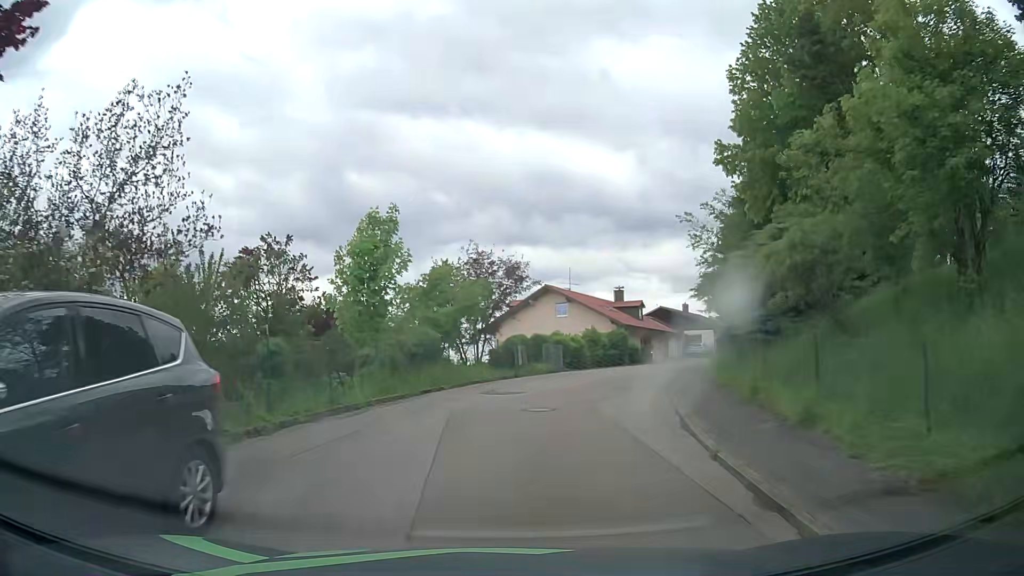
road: residential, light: Day
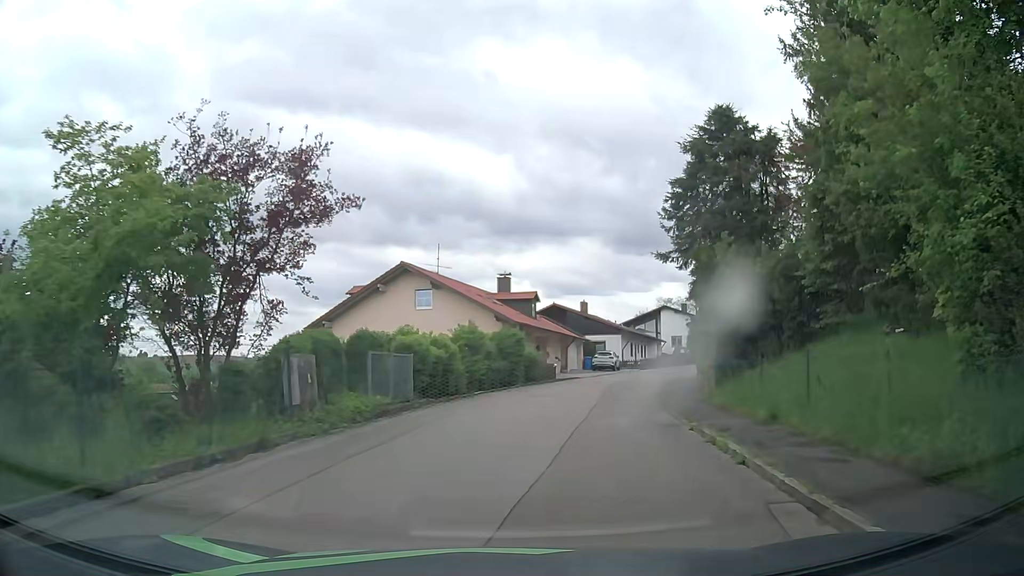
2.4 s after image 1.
(+1.9, +16.9) m; +13°
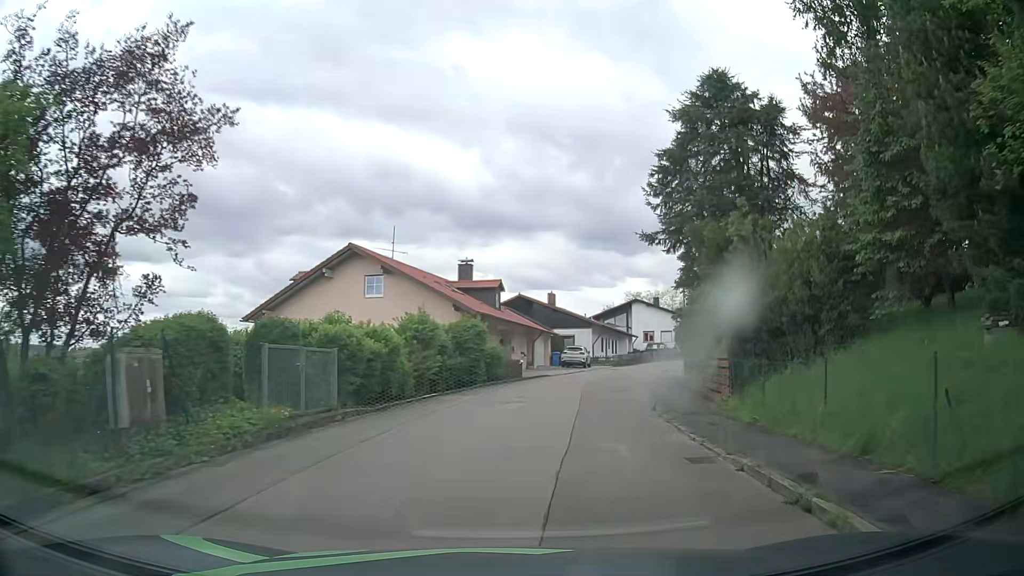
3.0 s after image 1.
(+0.1, +4.4) m; +2°
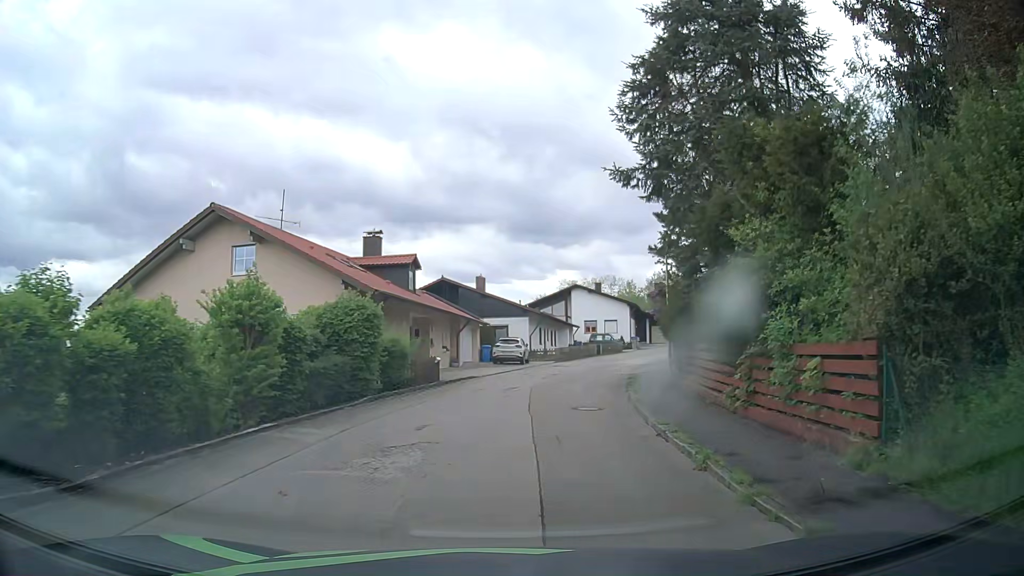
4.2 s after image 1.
(+0.5, +8.9) m; +7°
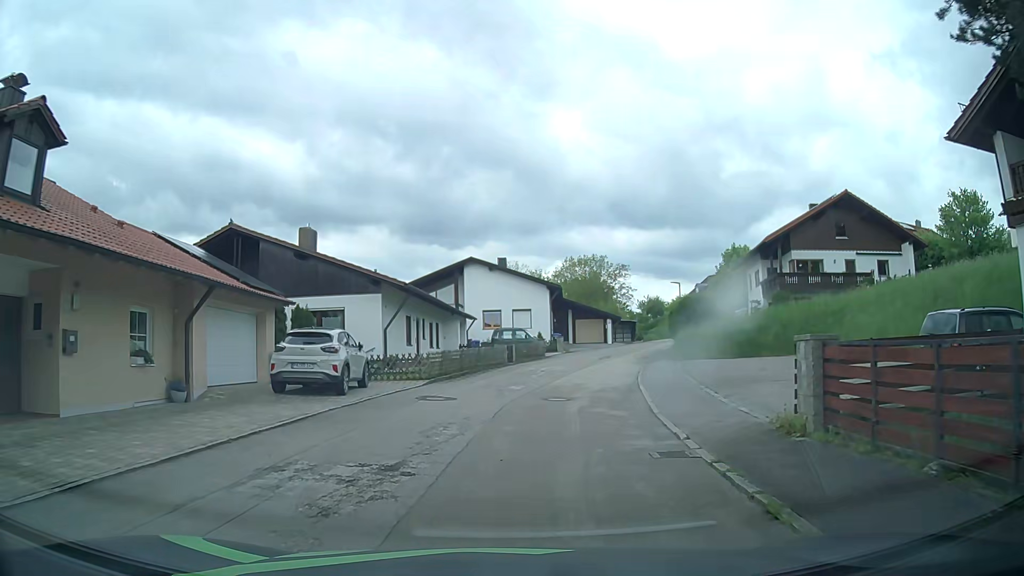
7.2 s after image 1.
(+1.8, +22.7) m; +9°
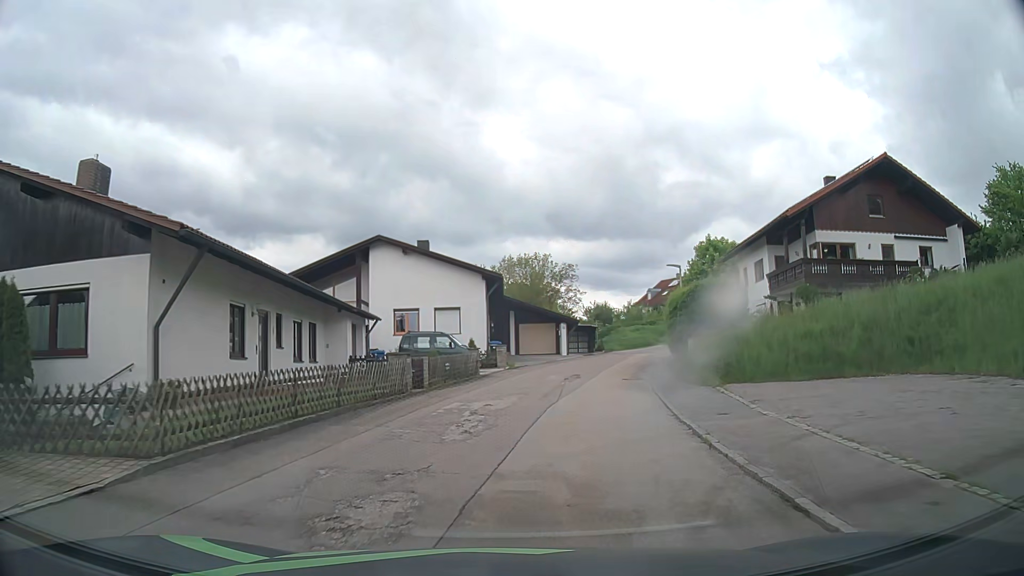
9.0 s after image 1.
(+0.6, +13.5) m; +6°
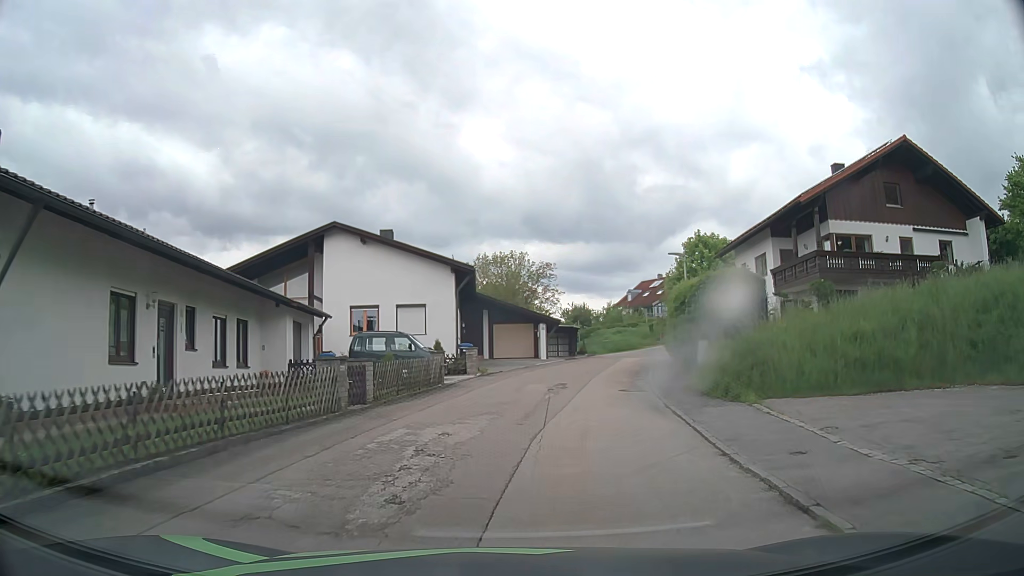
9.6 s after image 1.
(+0.1, +4.5) m; +2°
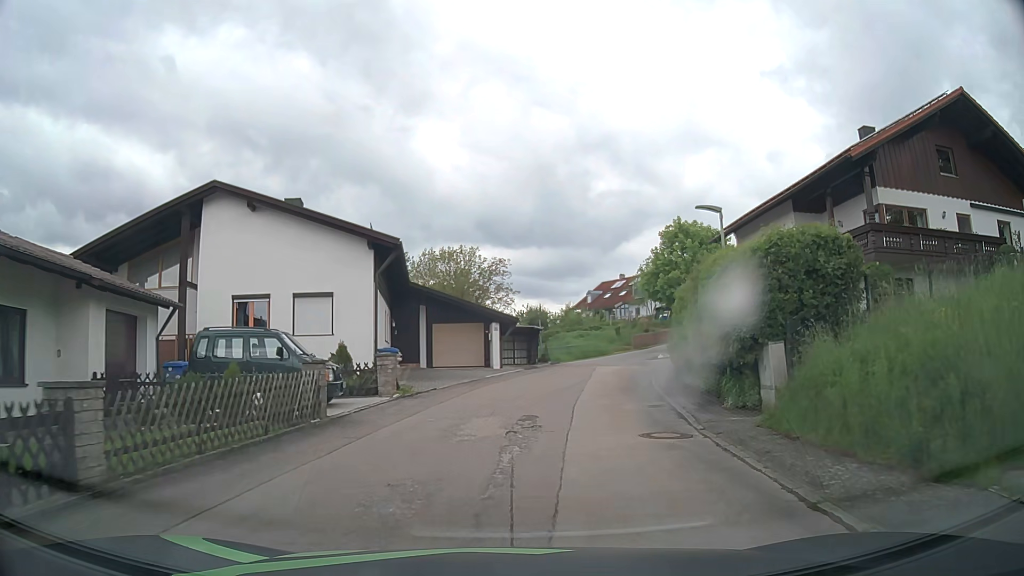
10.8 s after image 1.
(+0.3, +8.8) m; +4°
(0, +10) (+1, +20) (+3, +30) (+5, +39) (+9, +49) (+15, +57) (+22, +64) (+31, +69) (+39, +75) (+44, +83) m
